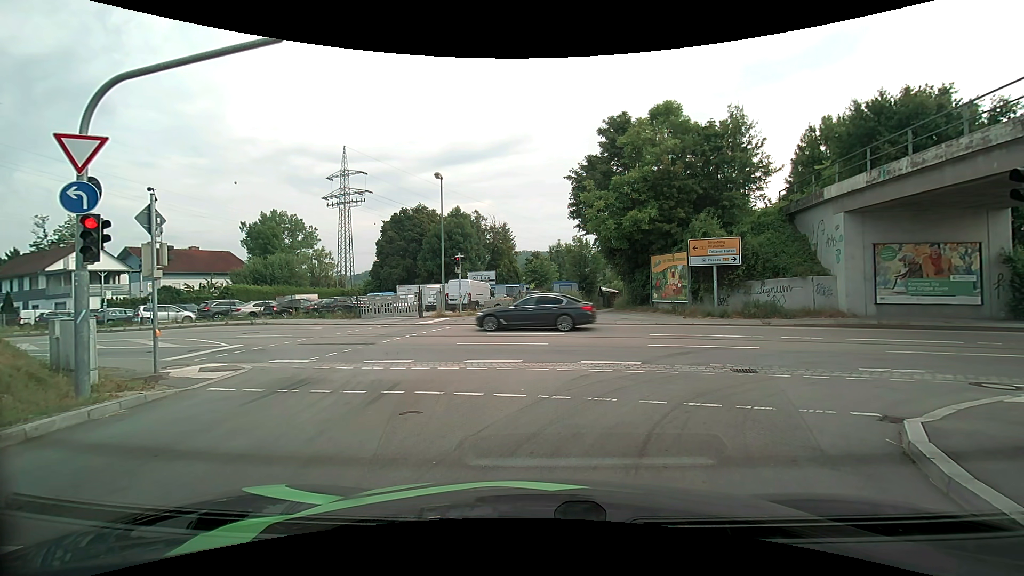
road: primary_link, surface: asphalt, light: Day
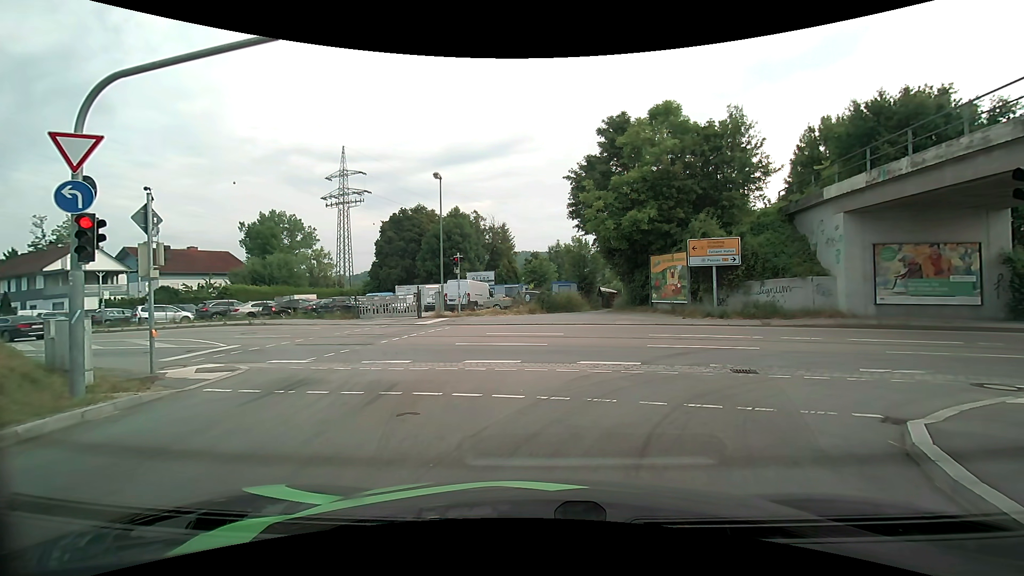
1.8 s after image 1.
(0.0, 0.0) m; 0°
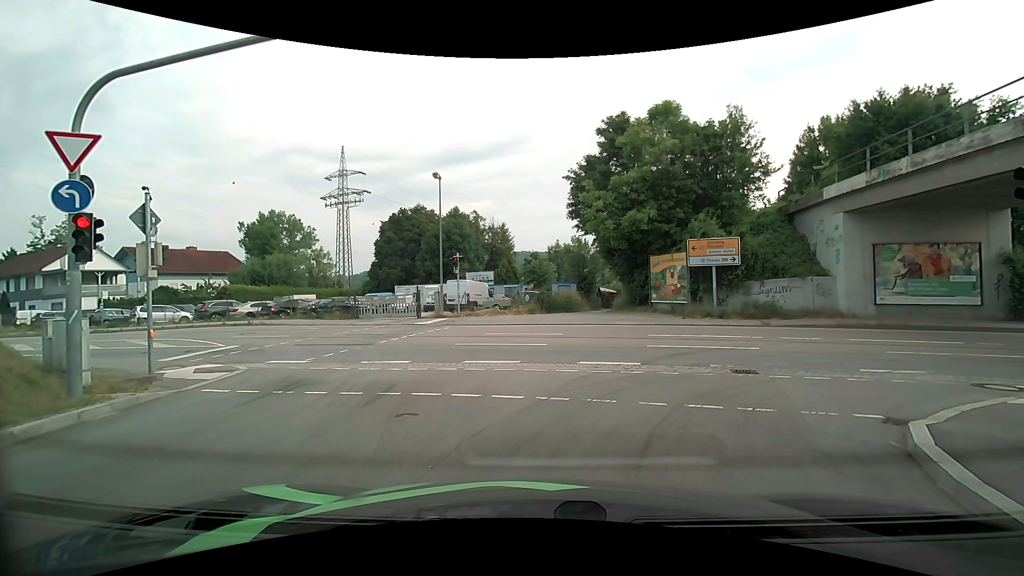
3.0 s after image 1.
(0.0, +0.1) m; 0°
